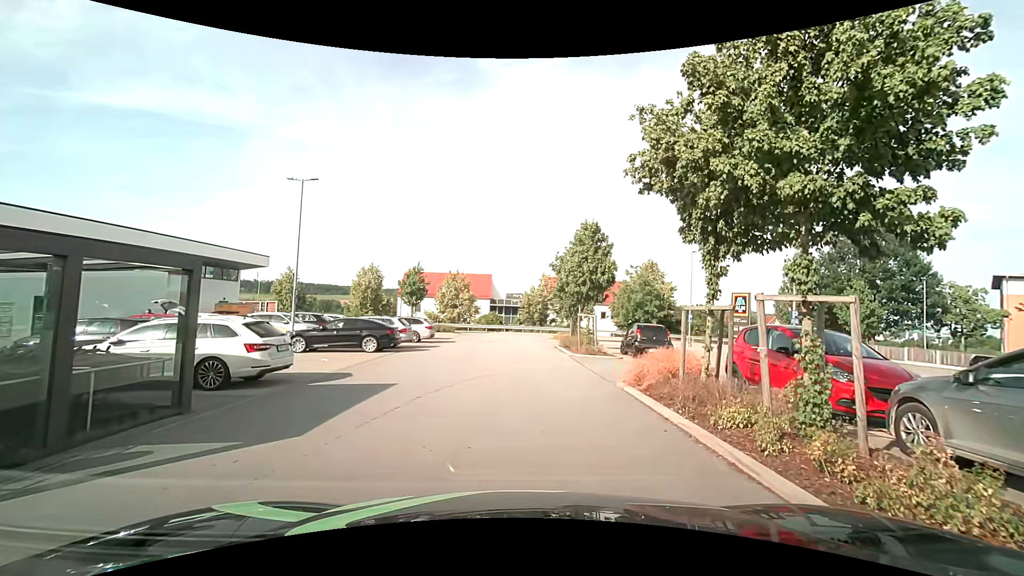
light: Day
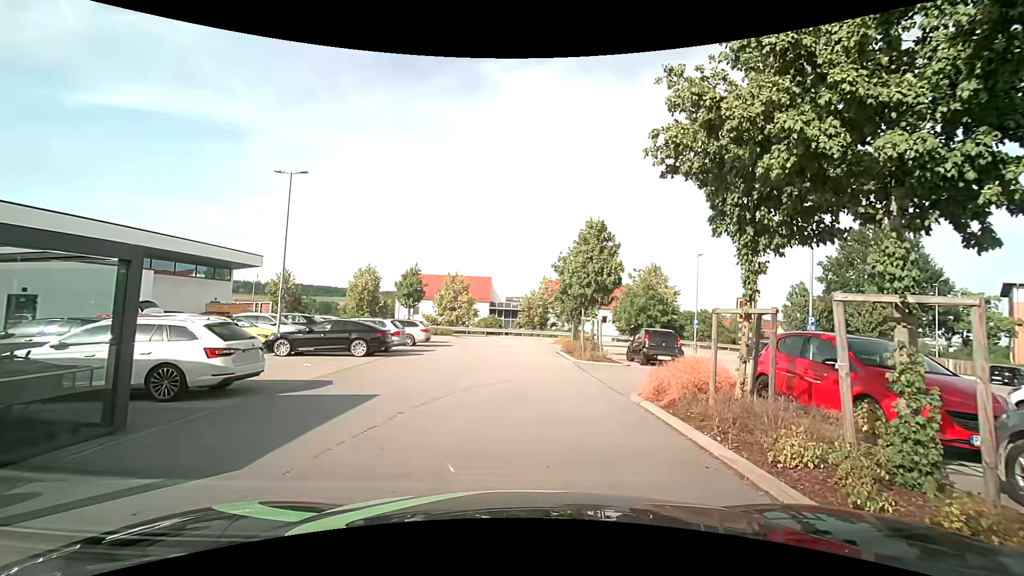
(0.0, +1.3) m; -2°
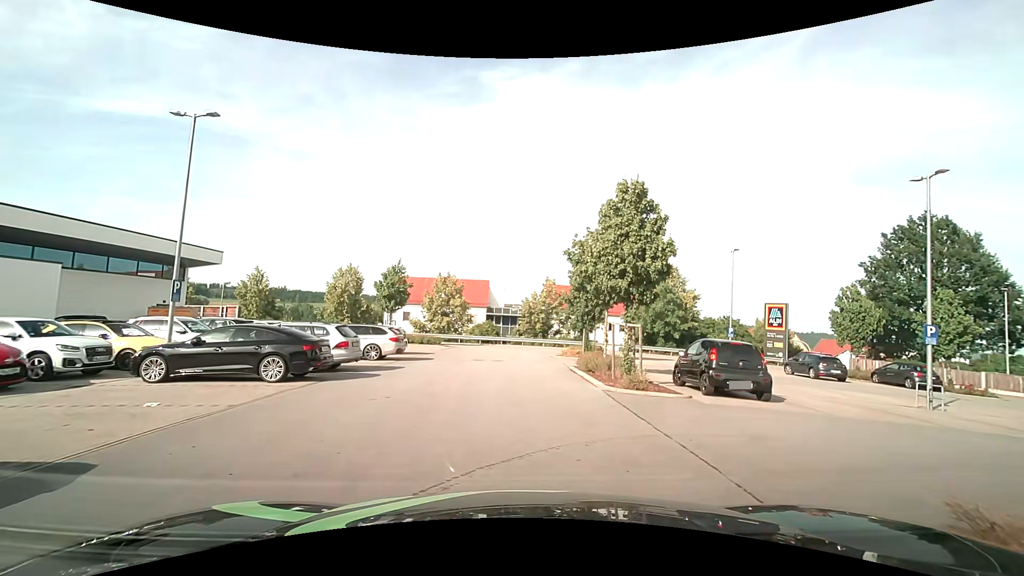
(+0.1, +6.6) m; -1°
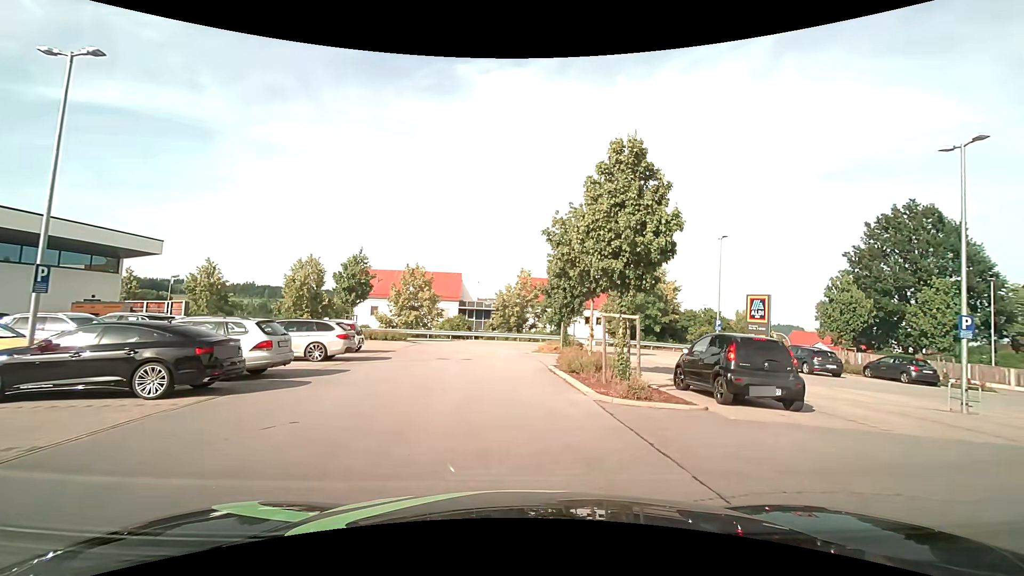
(+0.2, +2.9) m; +3°
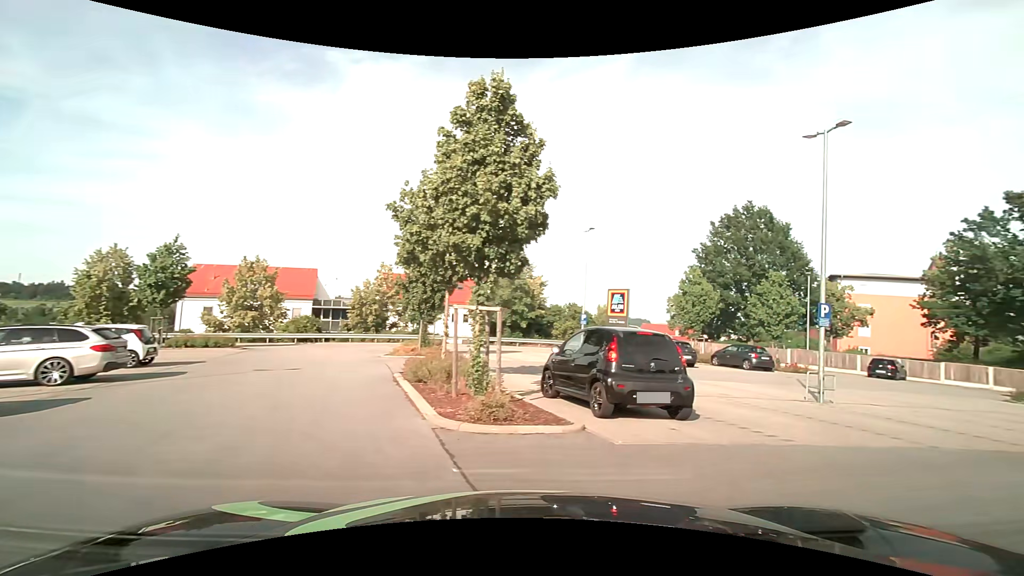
(+0.4, +2.9) m; +15°
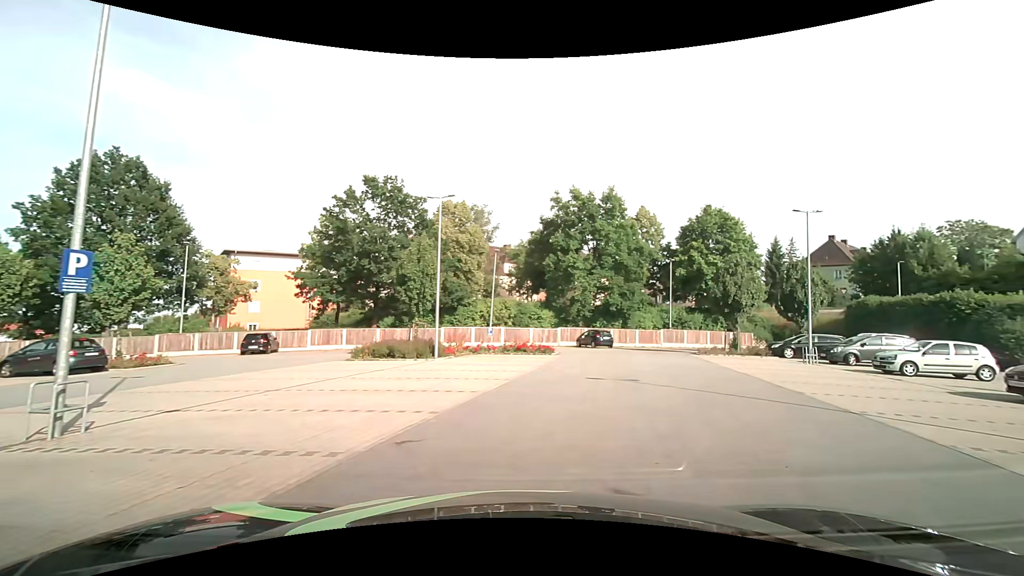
(+3.6, +5.7) m; +62°
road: service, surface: asphalt
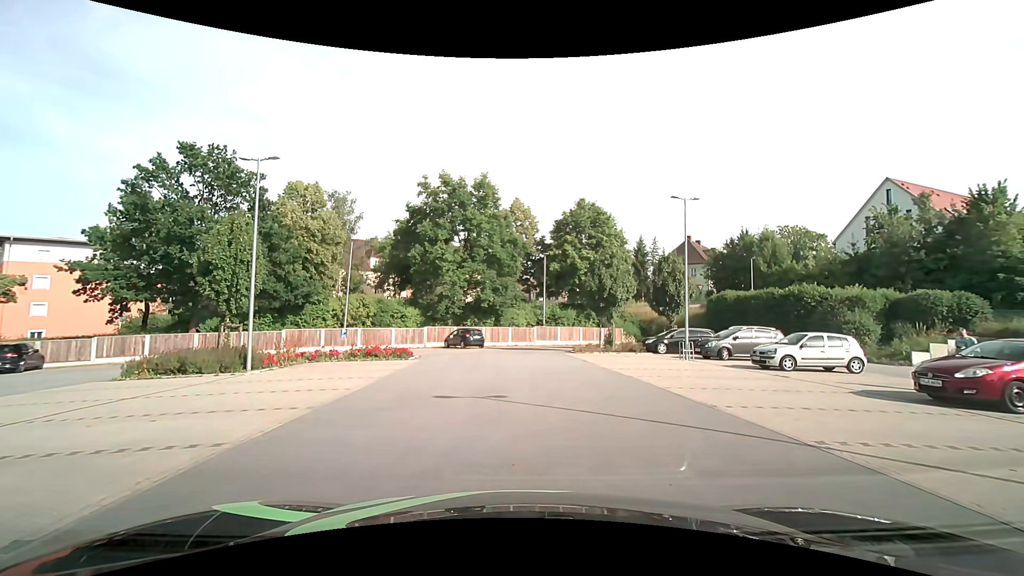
(+0.7, +4.1) m; +15°
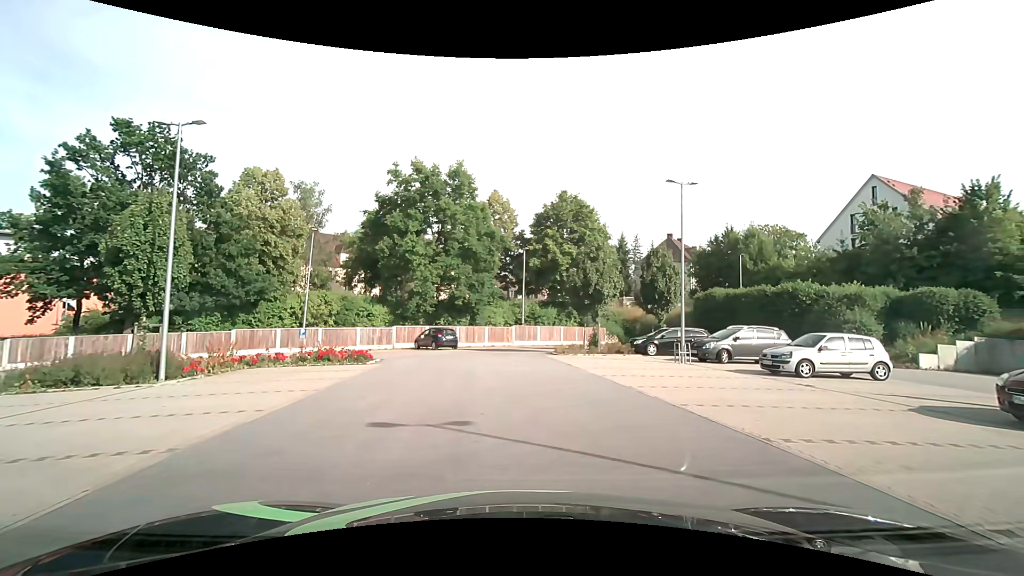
(0.0, +2.8) m; +3°
